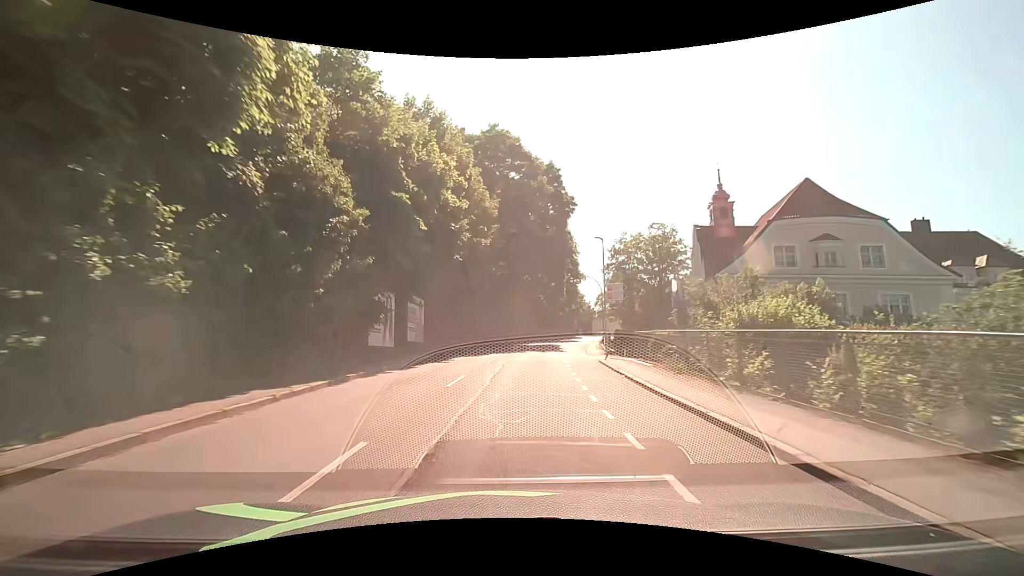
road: tertiary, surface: asphalt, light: Day
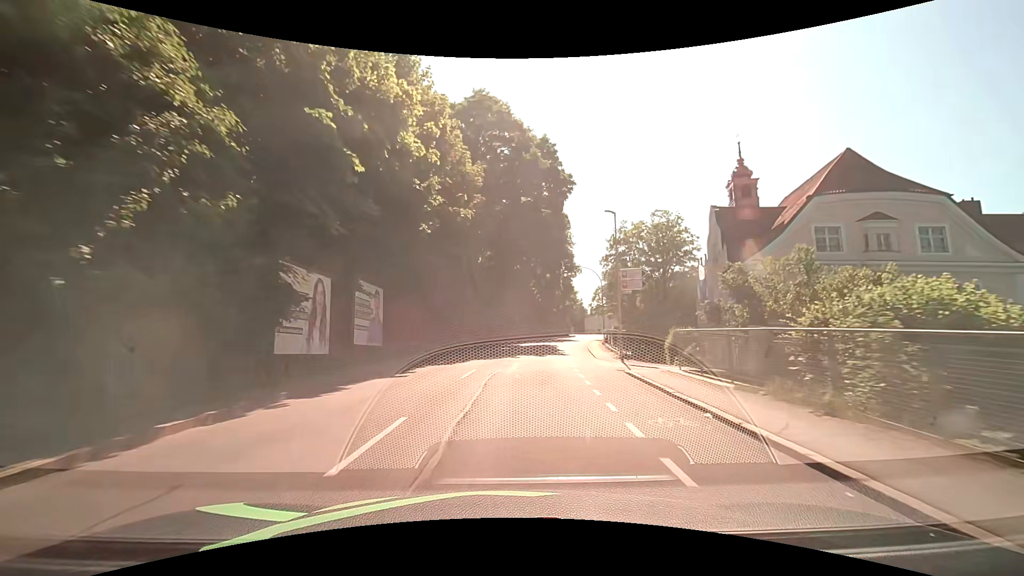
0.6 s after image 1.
(+0.1, +7.4) m; +1°
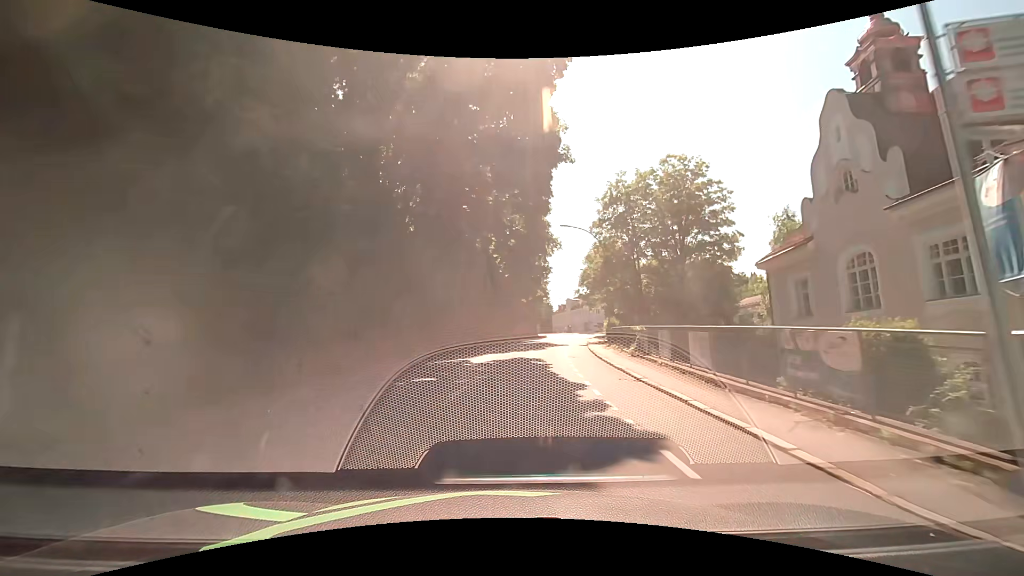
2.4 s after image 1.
(+0.9, +22.5) m; +4°
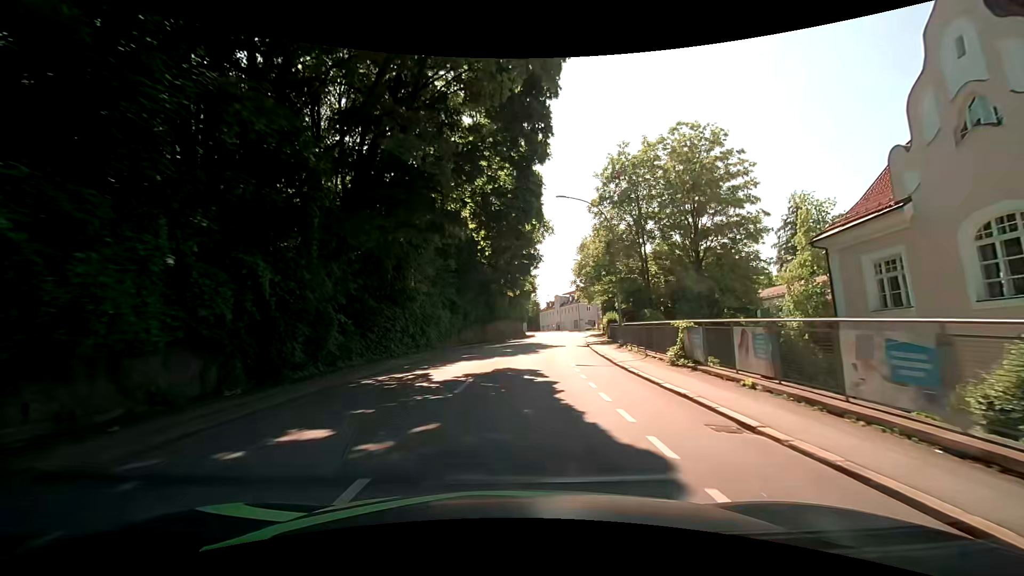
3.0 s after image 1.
(+0.1, +7.6) m; +1°
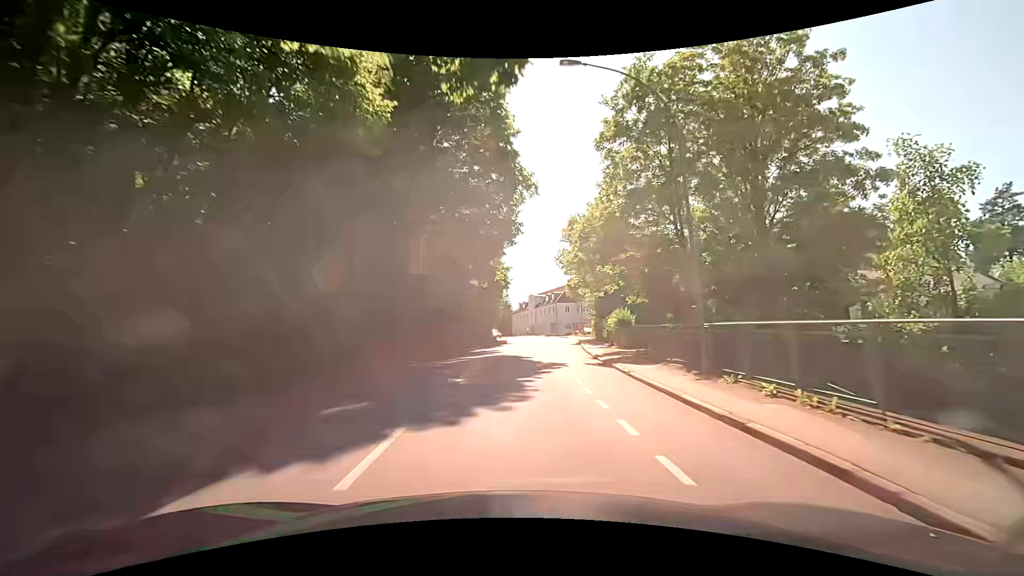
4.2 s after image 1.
(+0.5, +15.1) m; +5°
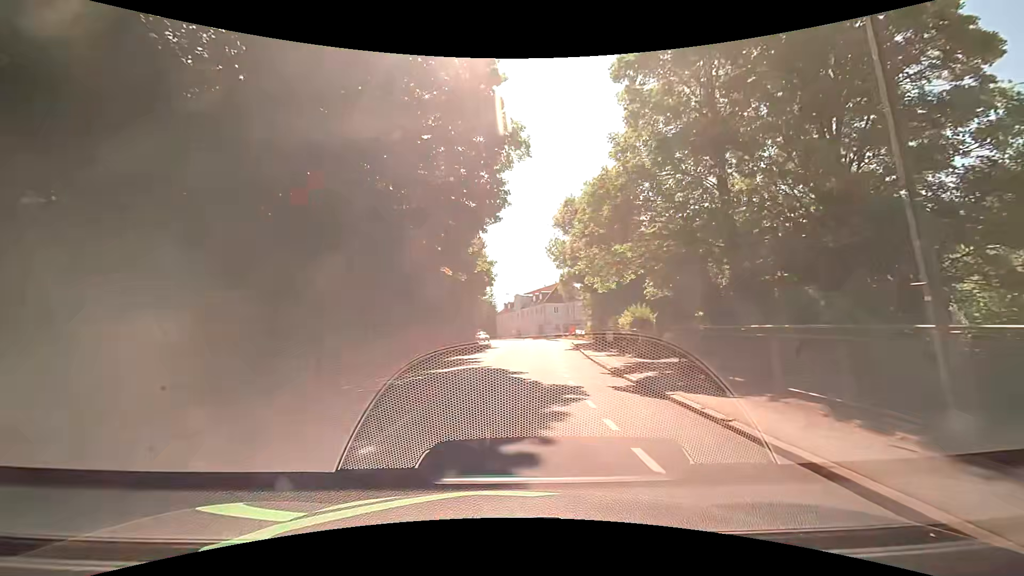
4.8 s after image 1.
(0.0, +7.6) m; -1°
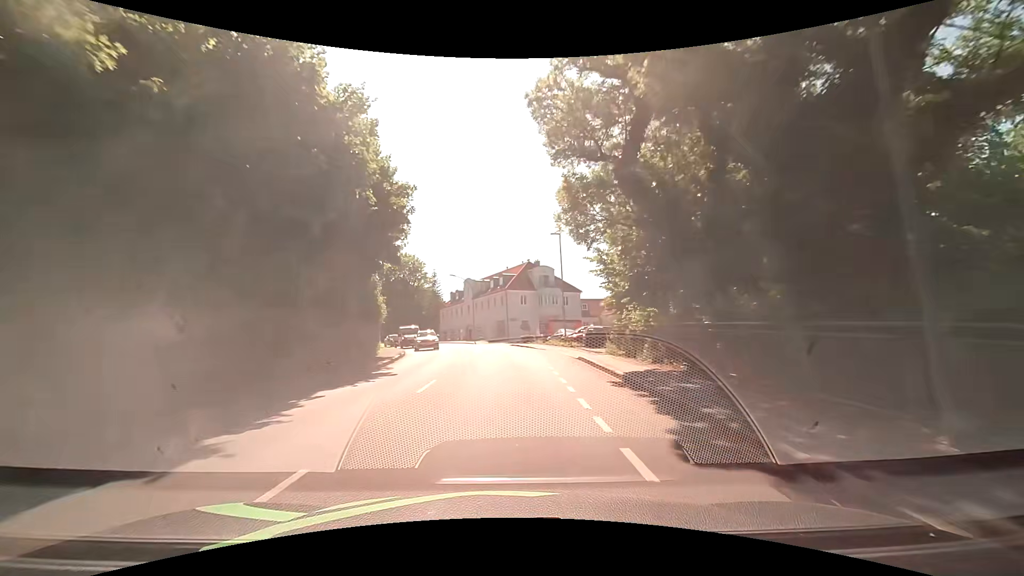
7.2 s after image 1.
(+2.0, +30.4) m; +5°
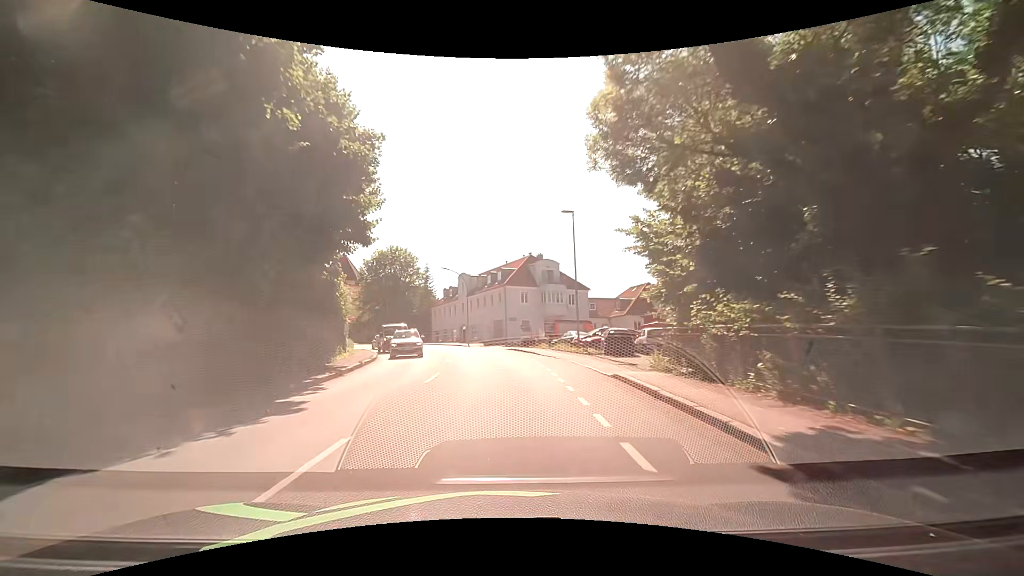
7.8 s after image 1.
(+0.1, +7.6) m; +2°
(0, +10) (-1, +20) (-2, +30) (-4, +40) (-7, +49) (-11, +58) (-16, +67) (-22, +75) (-29, +82) (-36, +89) m
